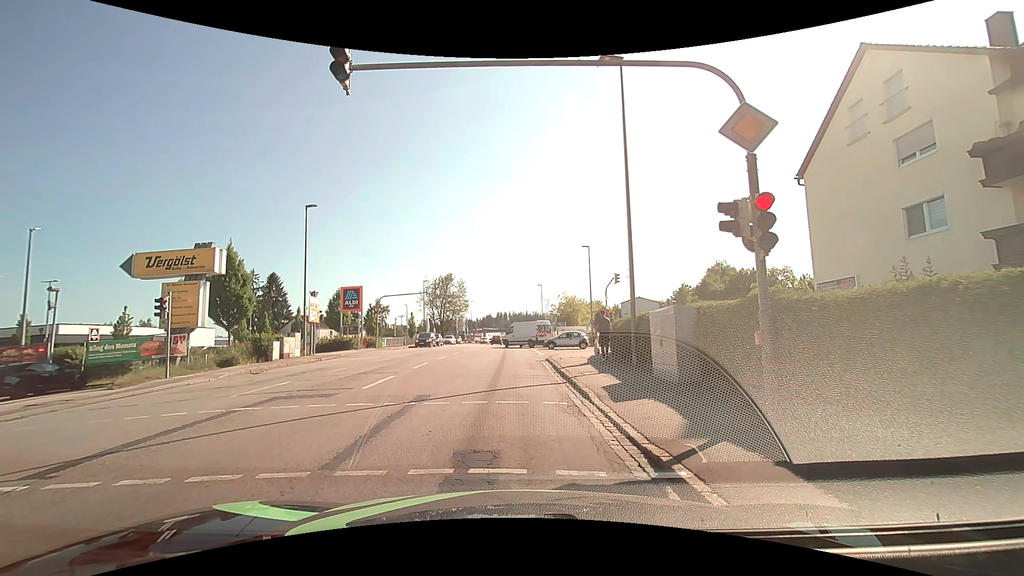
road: tertiary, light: Day
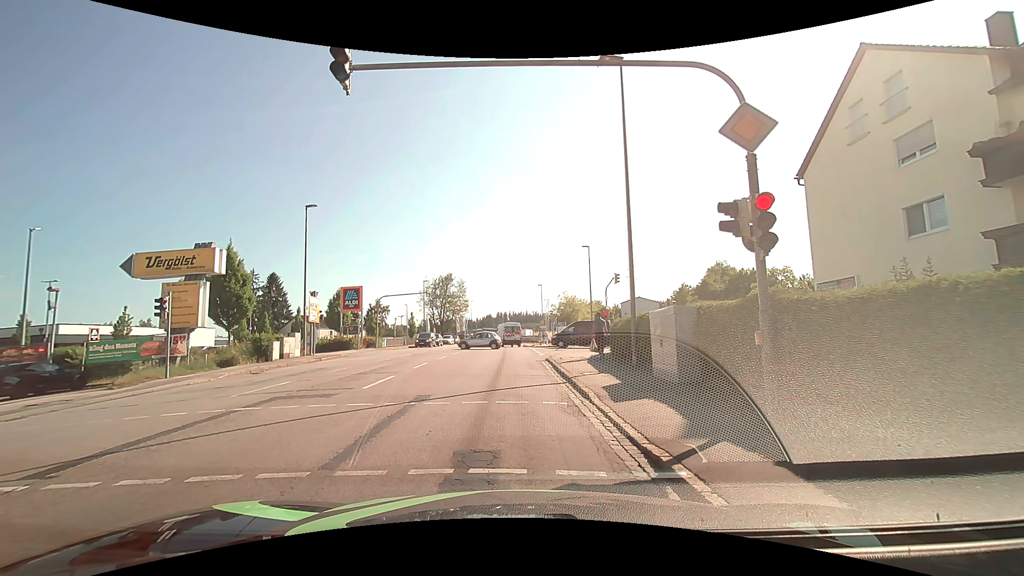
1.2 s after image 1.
(0.0, 0.0) m; 0°
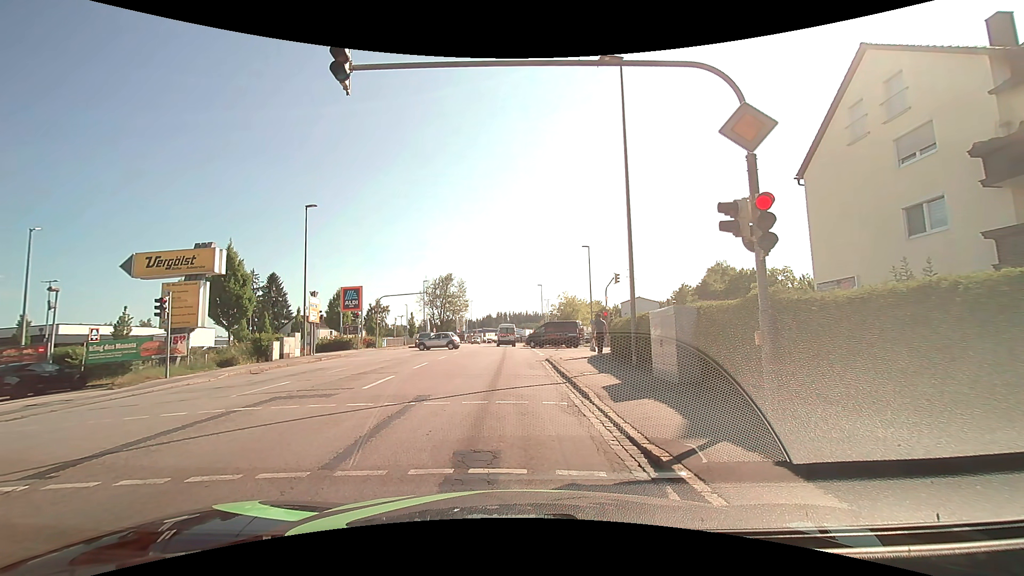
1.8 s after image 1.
(0.0, 0.0) m; 0°
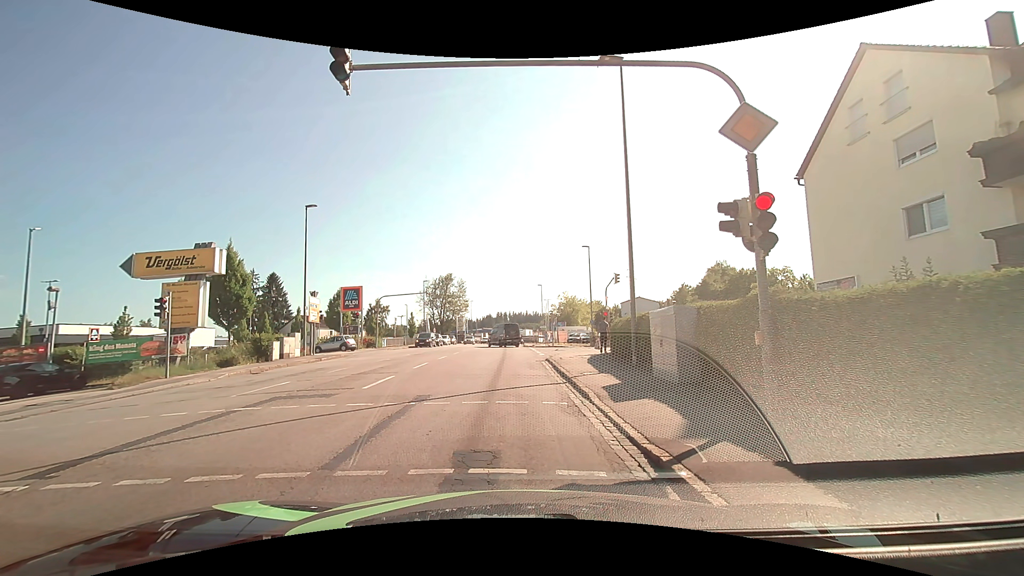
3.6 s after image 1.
(0.0, 0.0) m; 0°
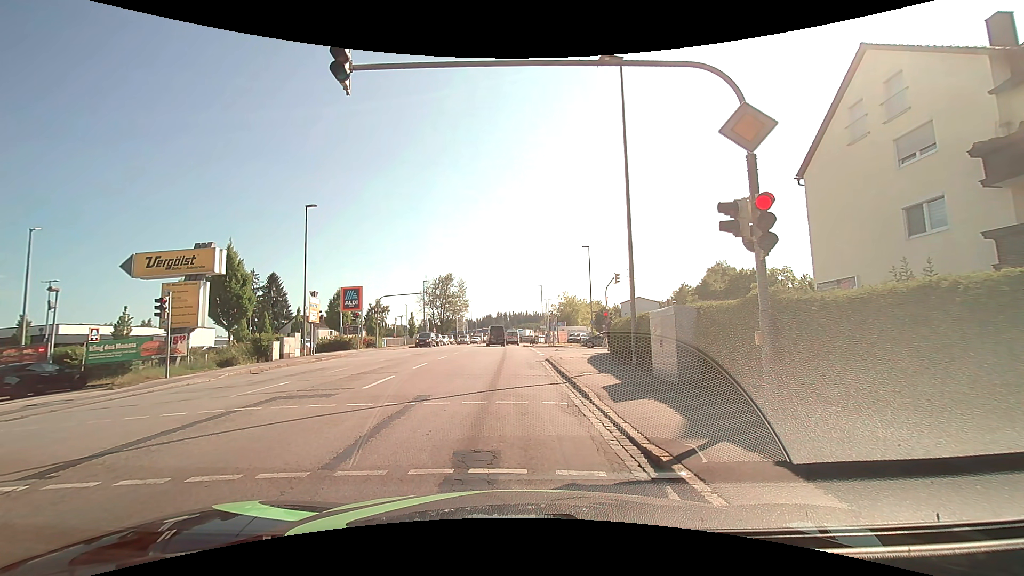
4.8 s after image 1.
(0.0, 0.0) m; 0°
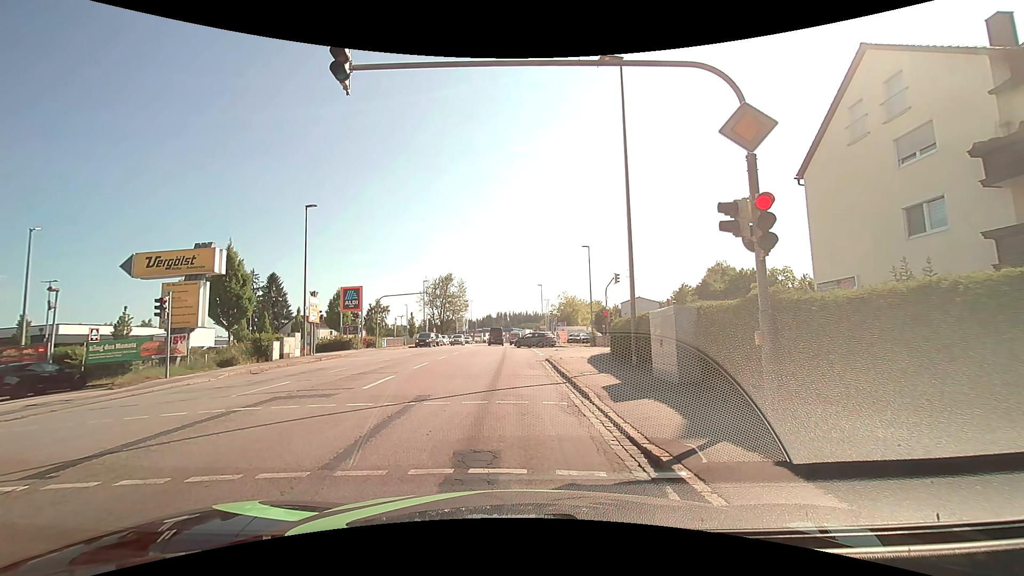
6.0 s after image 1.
(0.0, 0.0) m; 0°
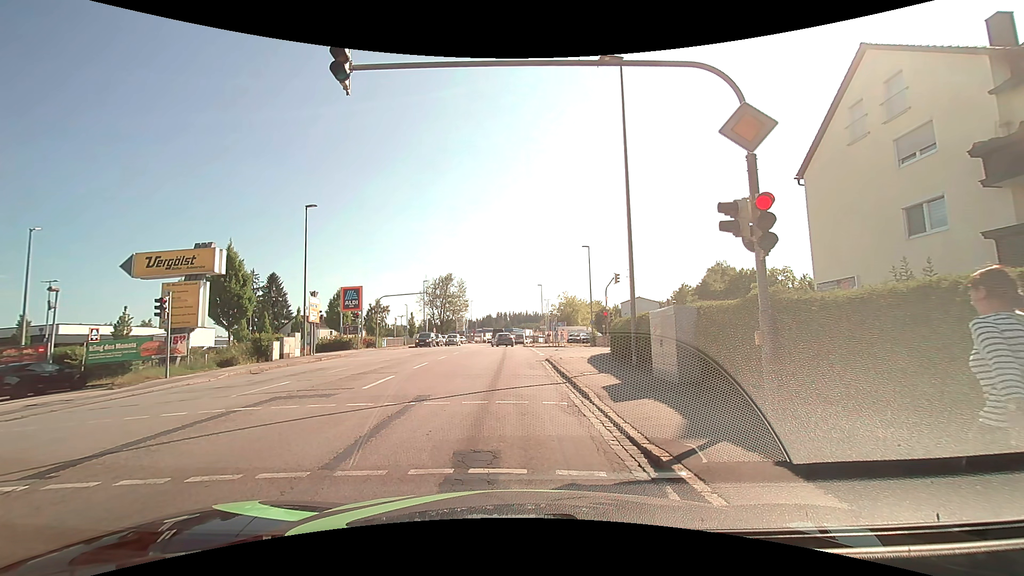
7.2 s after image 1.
(0.0, 0.0) m; 0°
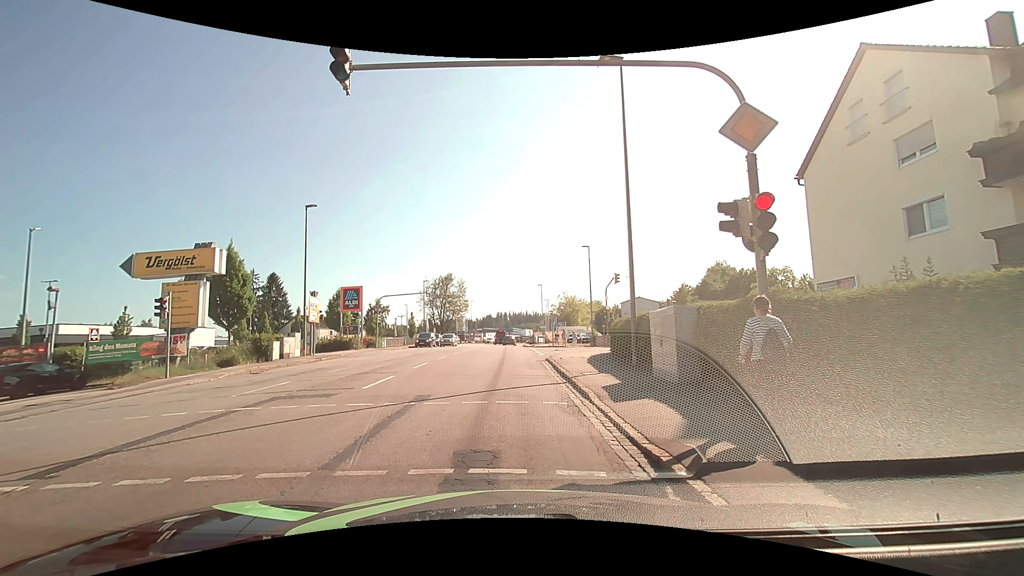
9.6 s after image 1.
(0.0, 0.0) m; 0°
(0, +10) (0, +20) (0, +30) (0, +40) (0, +50) (0, +60) (0, +70) (0, +80) (+1, +90) (+2, +100) m
